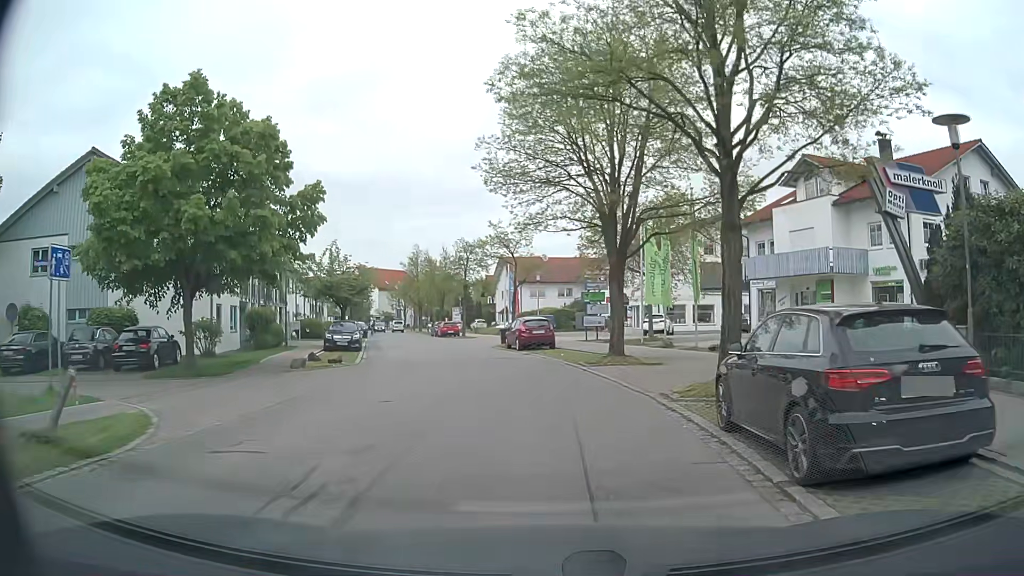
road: residential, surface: asphalt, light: Day
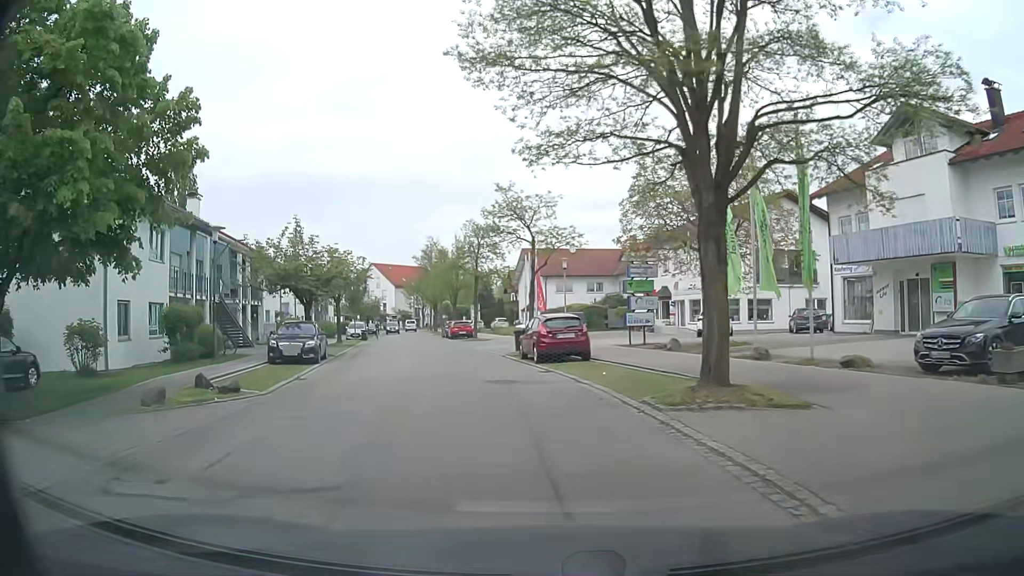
(-0.1, +9.4) m; -2°
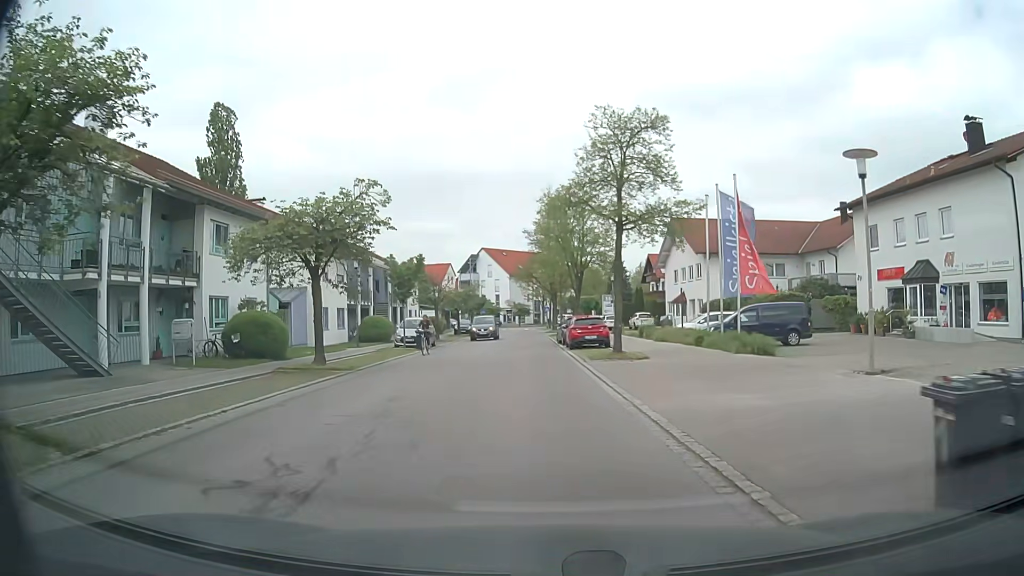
(-2.8, +23.3) m; -11°
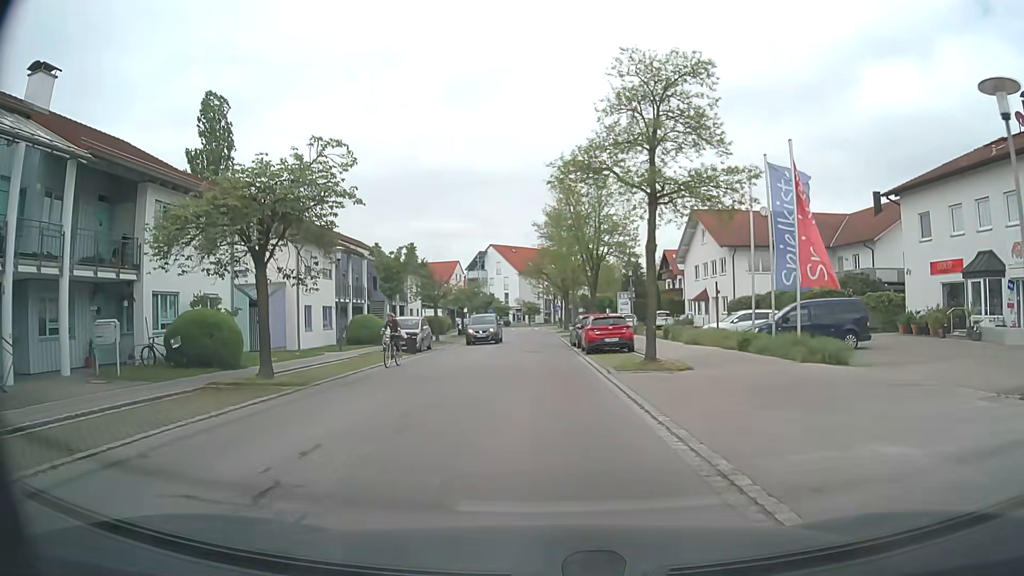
(-0.1, +4.7) m; -1°
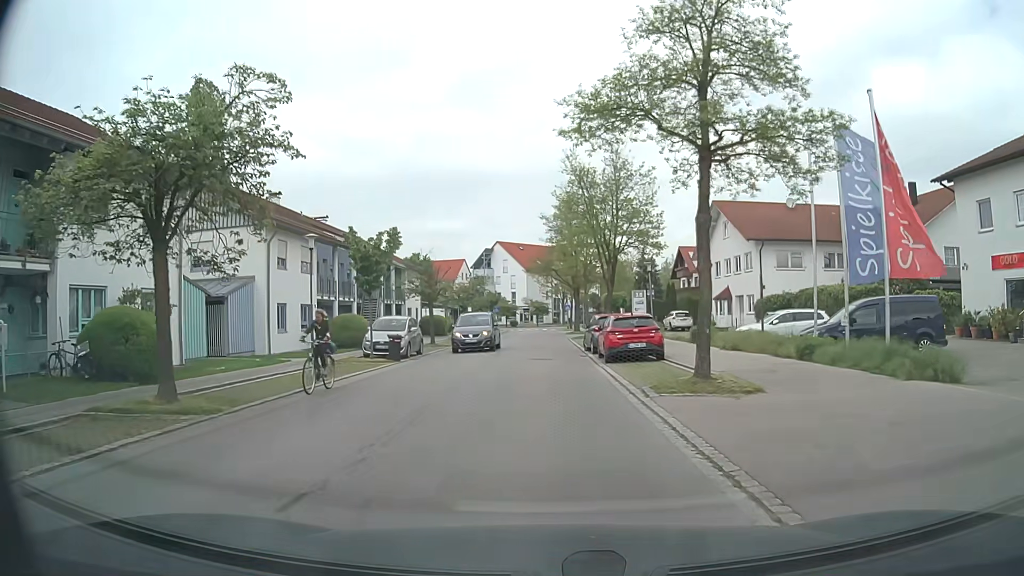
(0.0, +4.8) m; -1°
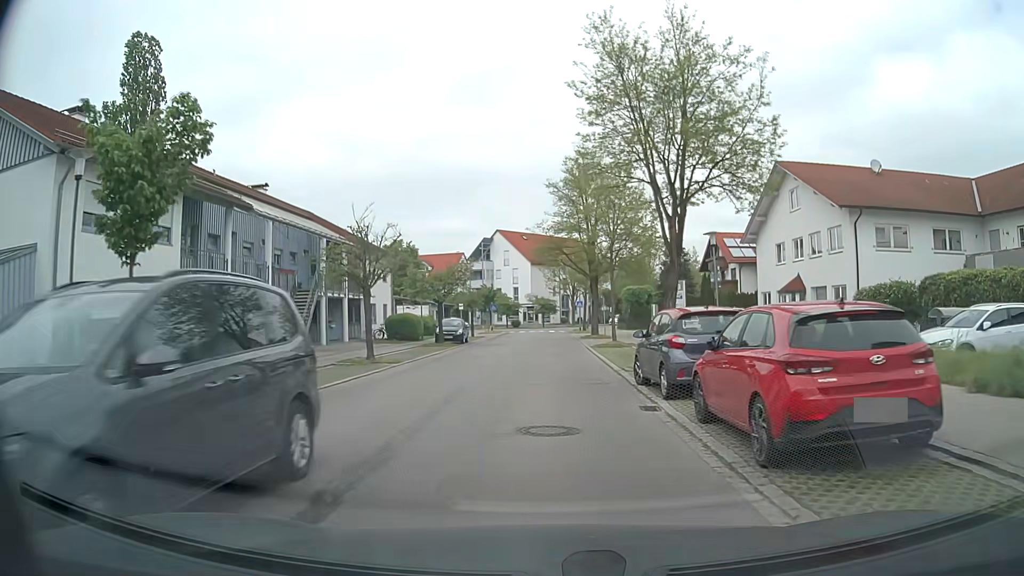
(-0.1, +14.7) m; -1°
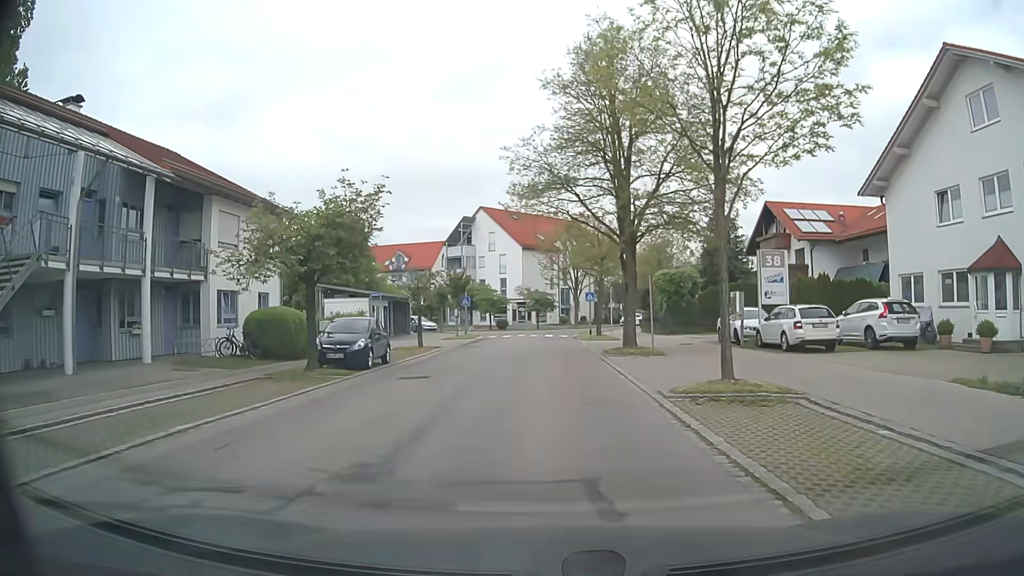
(+0.1, +20.6) m; +1°
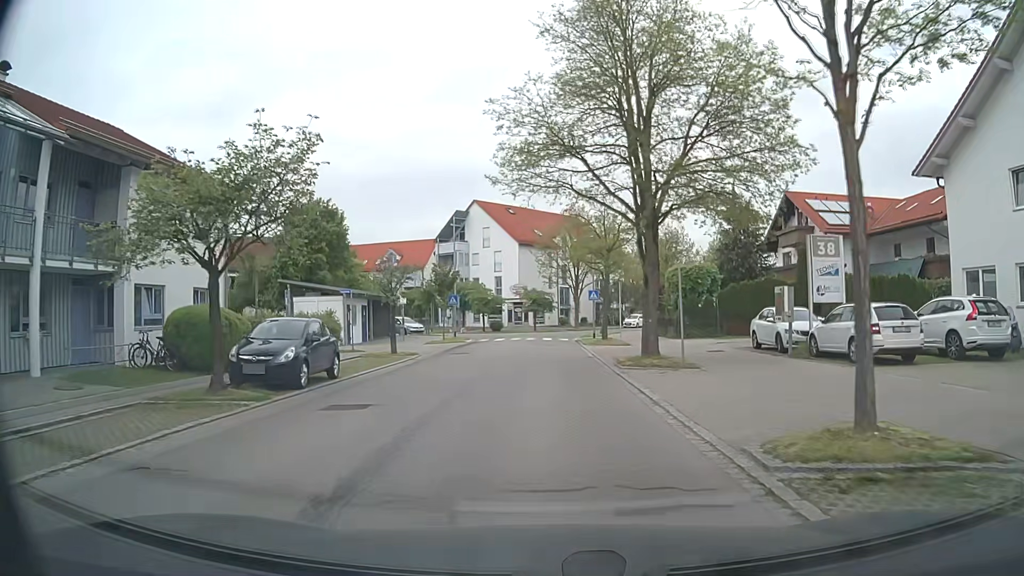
(0.0, +5.3) m; 0°
(0, +10) (0, +20) (0, +30) (0, +40) (+1, +50) (+4, +59) (+9, +68) (+16, +76) (+20, +84) (+22, +94) m
